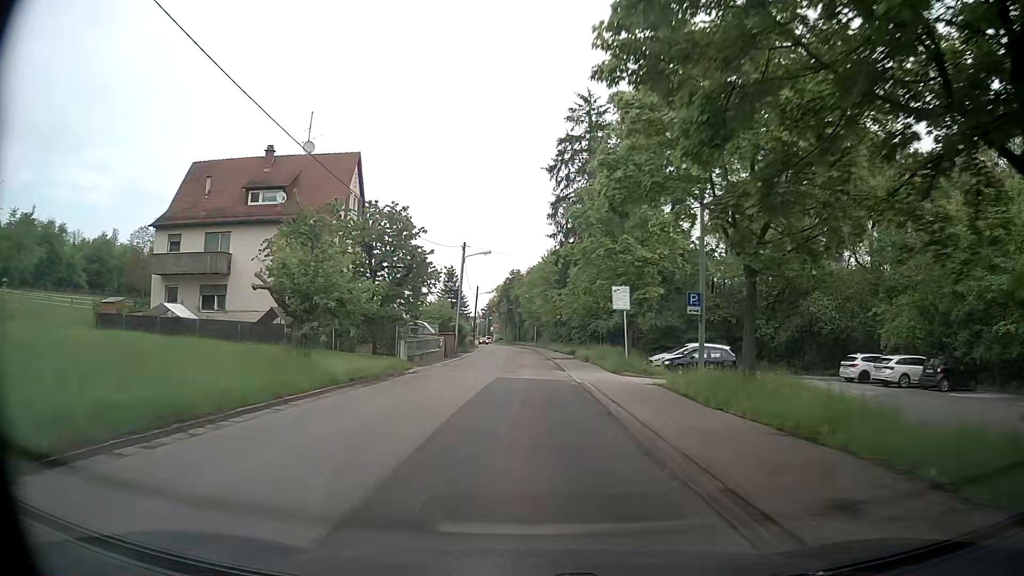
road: secondary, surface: asphalt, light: Day
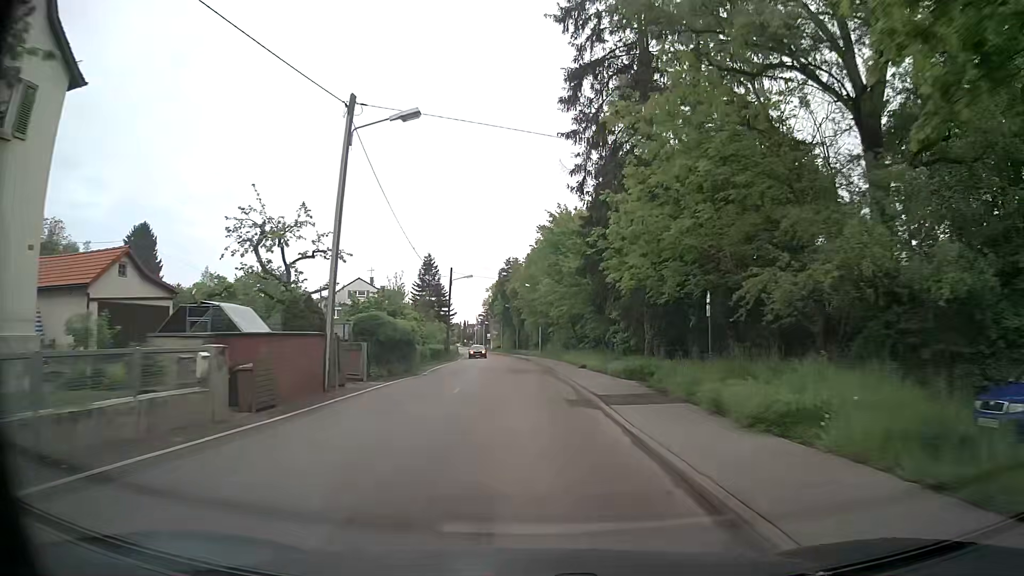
(+0.2, +30.9) m; 0°
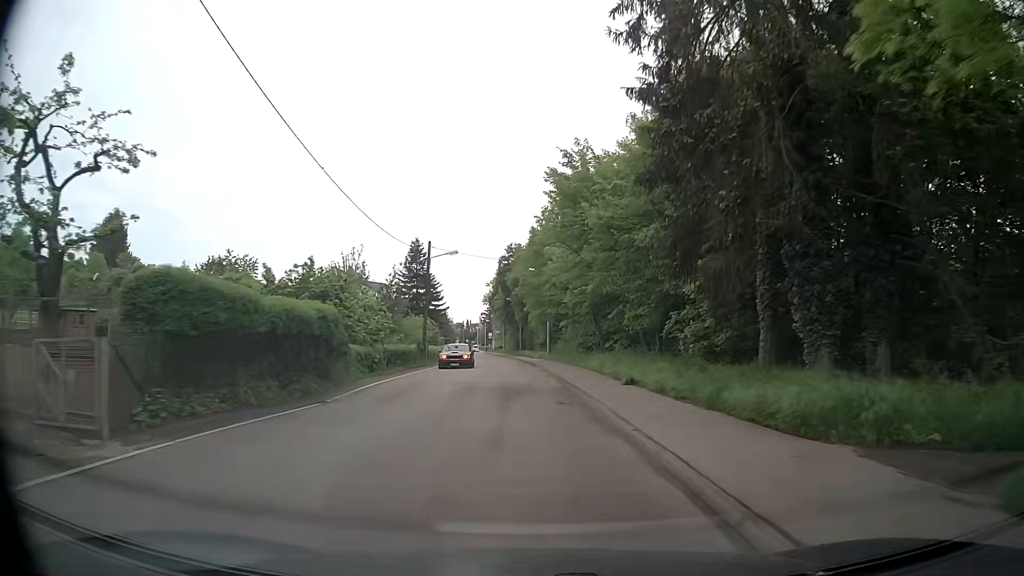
(-0.1, +15.4) m; 0°
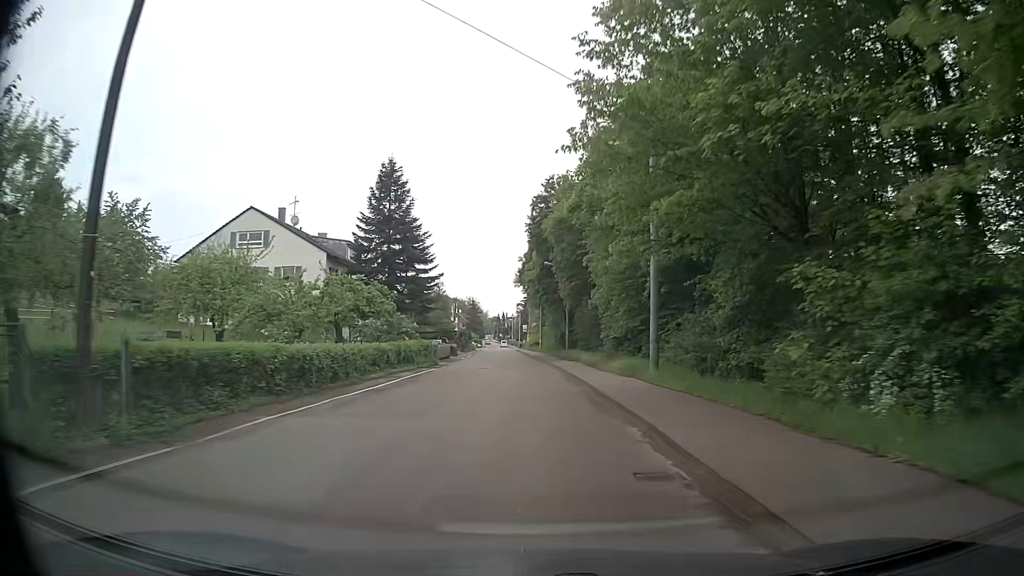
(-1.4, +37.8) m; -4°
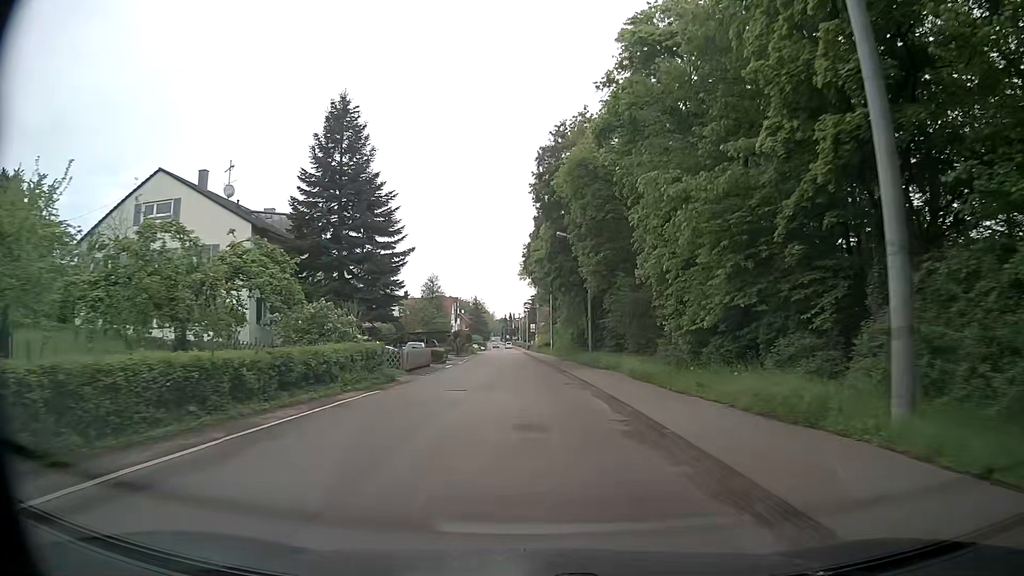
(0.0, +15.1) m; 0°
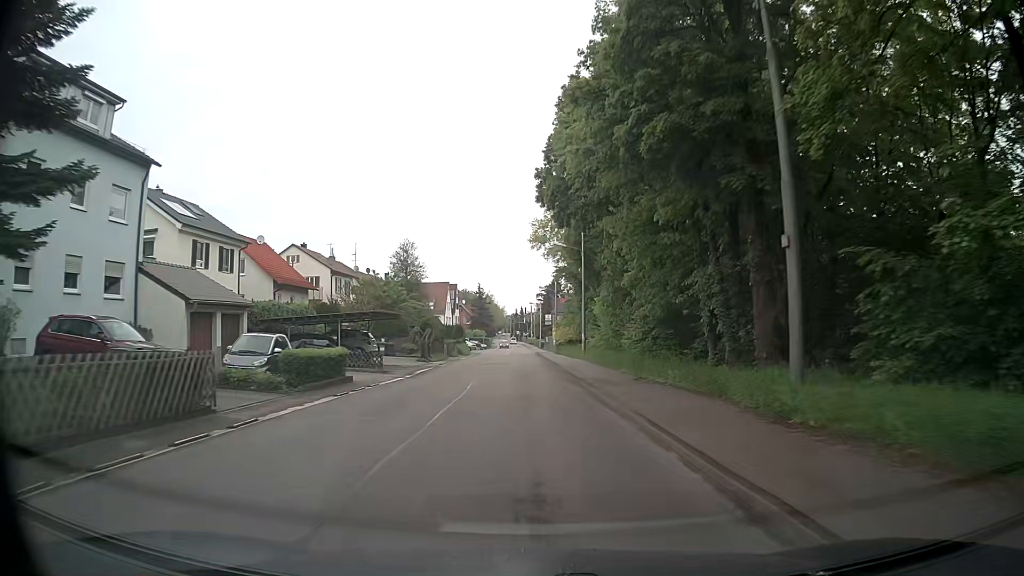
(-0.8, +30.3) m; -2°
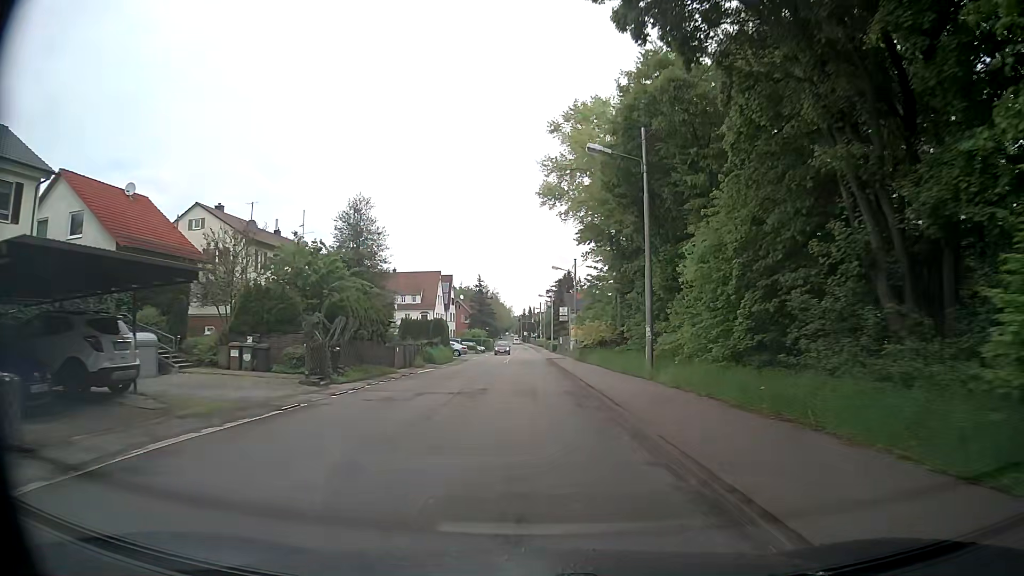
(+0.1, +22.6) m; -1°
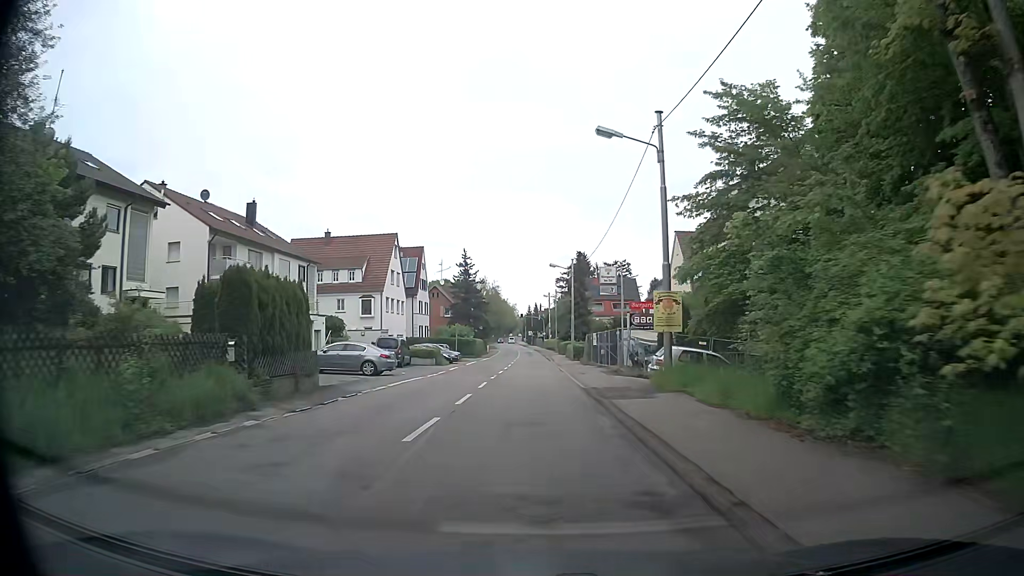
(+0.5, +37.7) m; 0°
(0, +10) (0, +20) (0, +30) (0, +40) (0, +50) (0, +60) (+1, +70) (+1, +80) (+1, +90) (+1, +100) m
